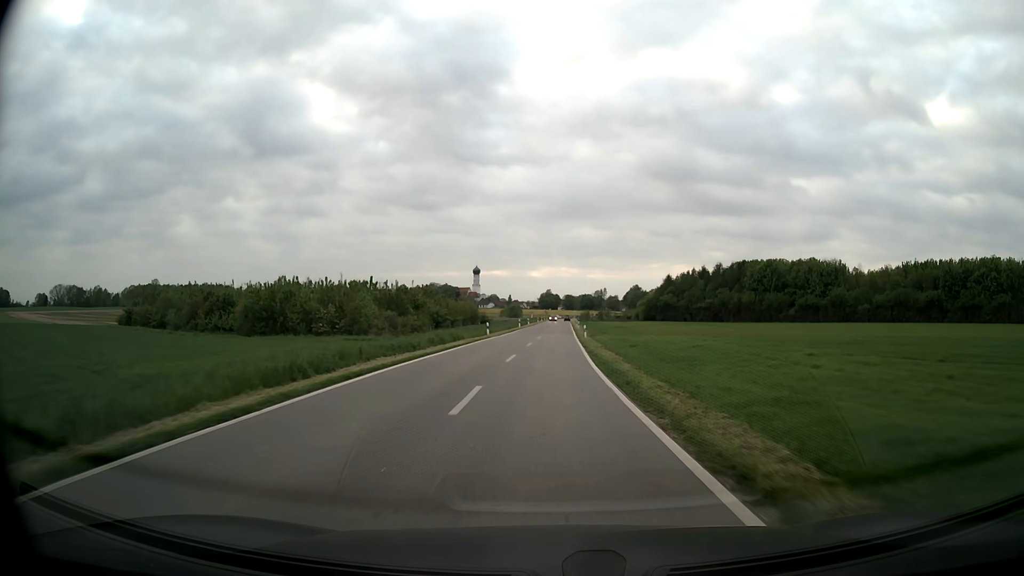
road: unclassified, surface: asphalt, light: Day
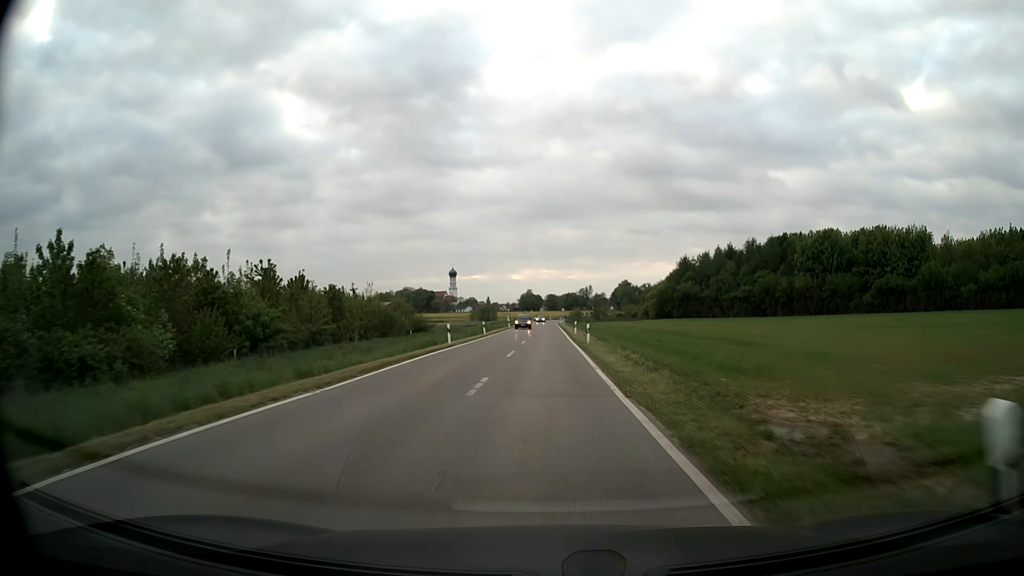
(+0.7, +46.2) m; +1°
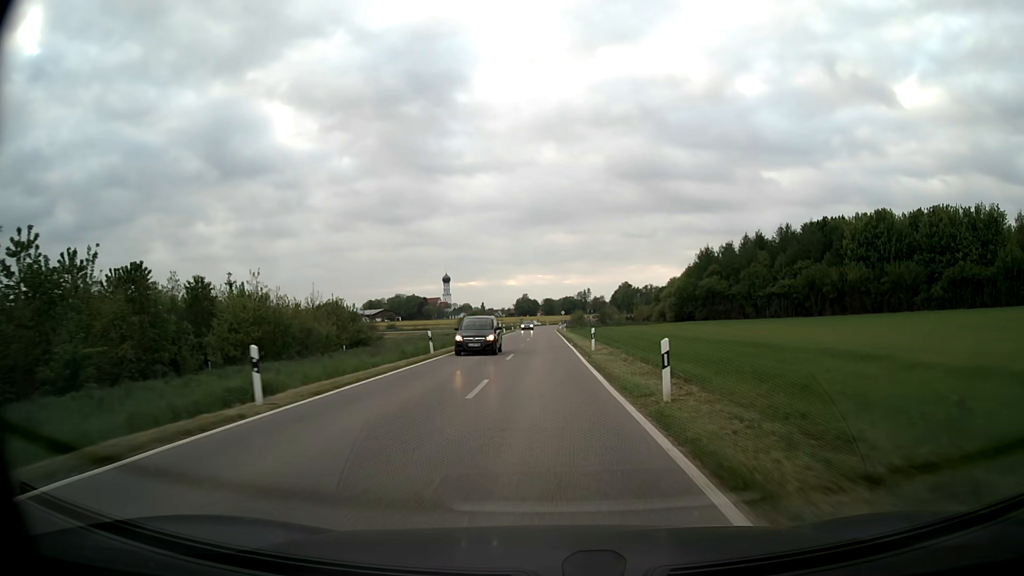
(0.0, +22.9) m; 0°
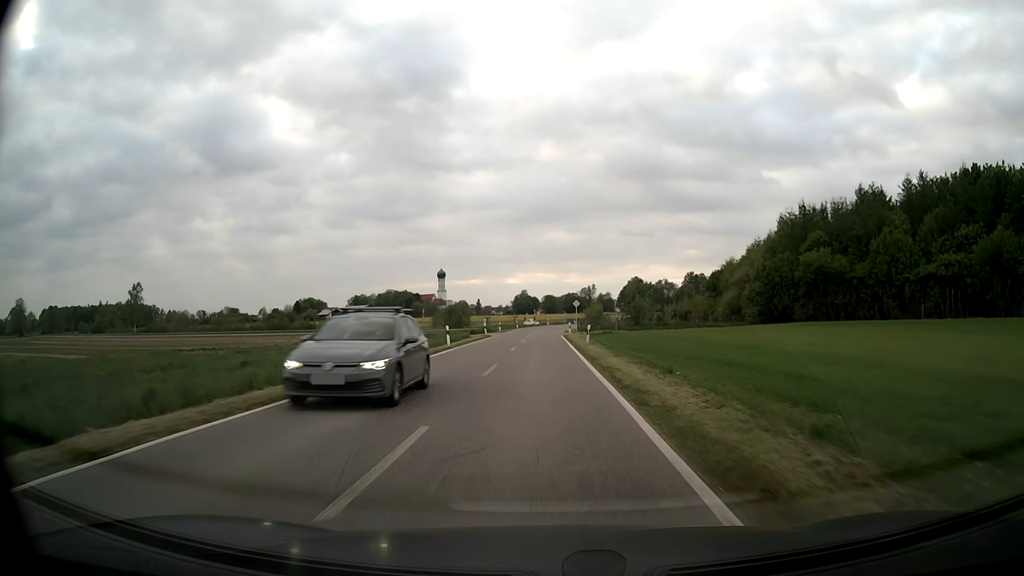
(+0.1, +44.8) m; 0°
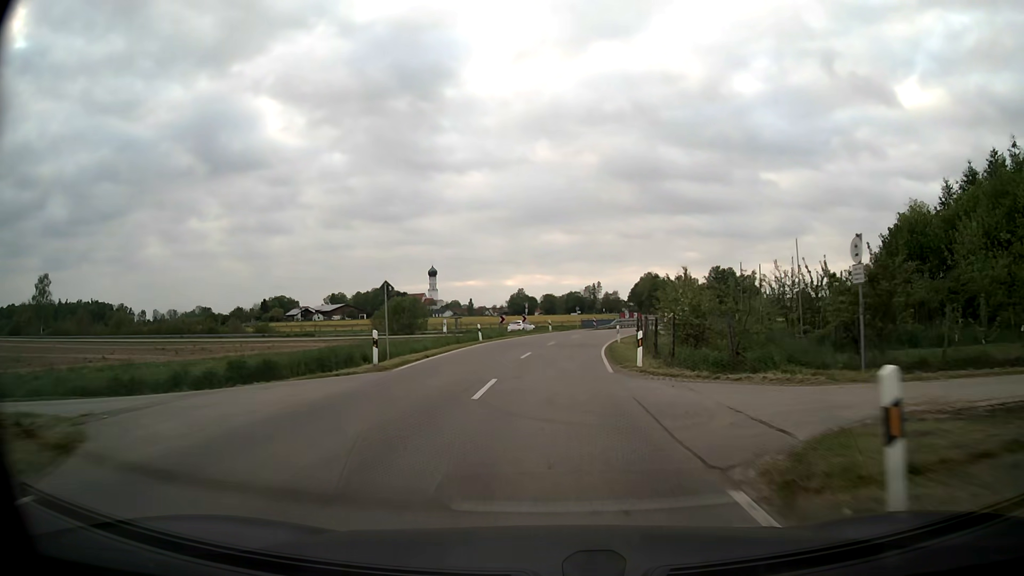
(-0.4, +53.4) m; 0°
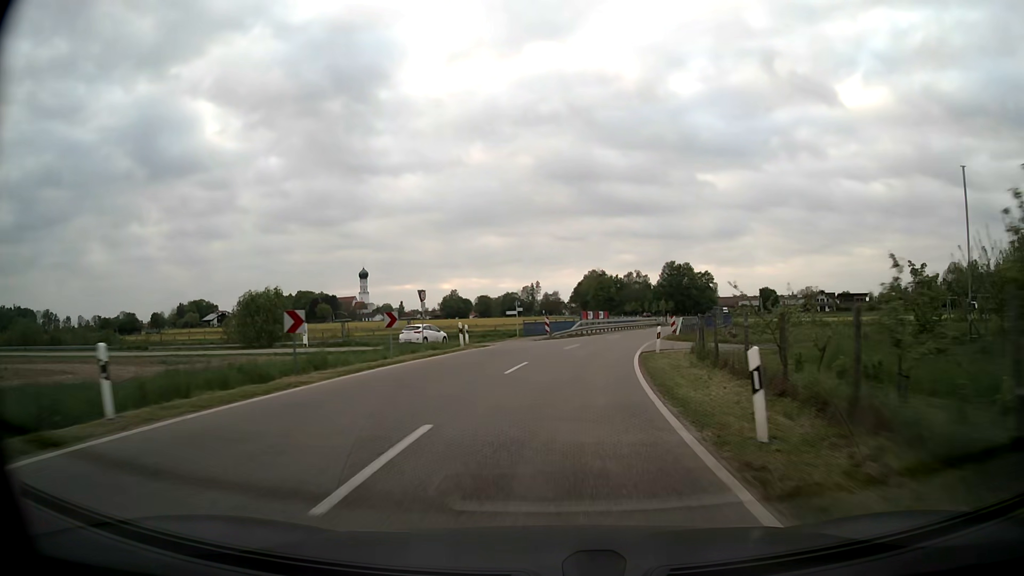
(+1.0, +31.4) m; +5°
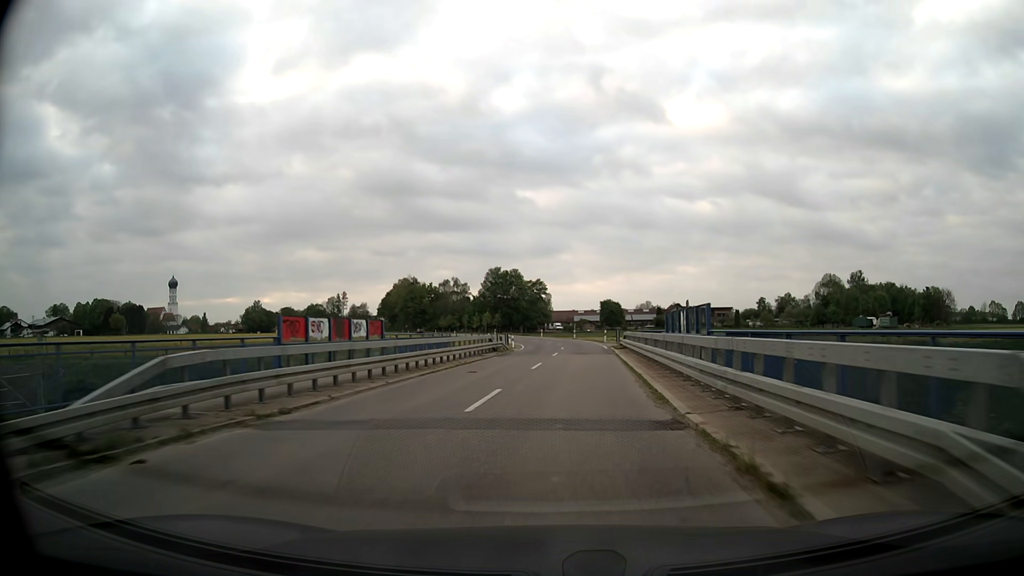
(+5.3, +41.7) m; +15°
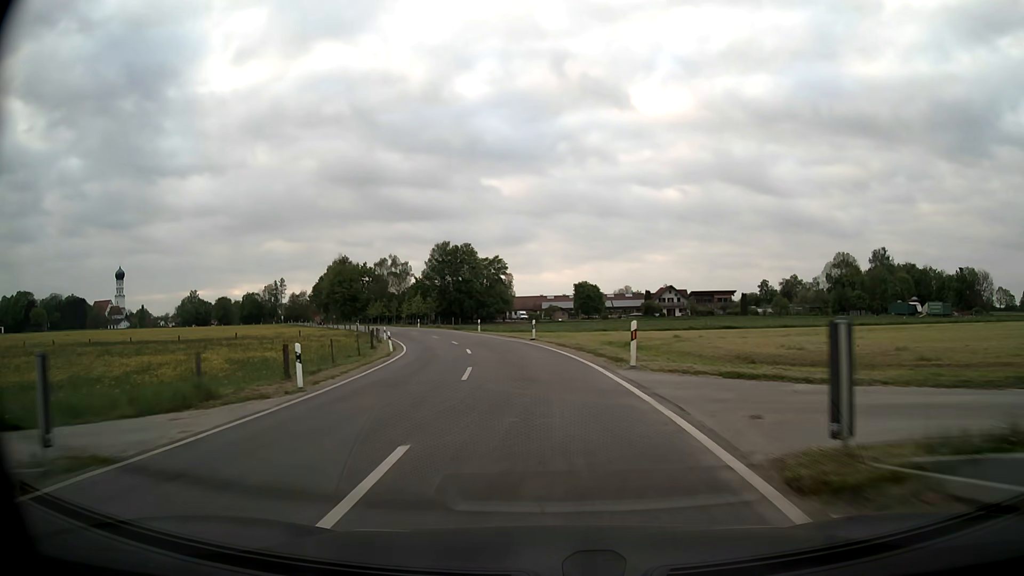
(+2.6, +43.4) m; +4°
(0, +10) (-1, +20) (-2, +30) (-4, +40) (-7, +49) (-9, +59) (-13, +68) (-17, +78) (-21, +87) (-25, +96) m
